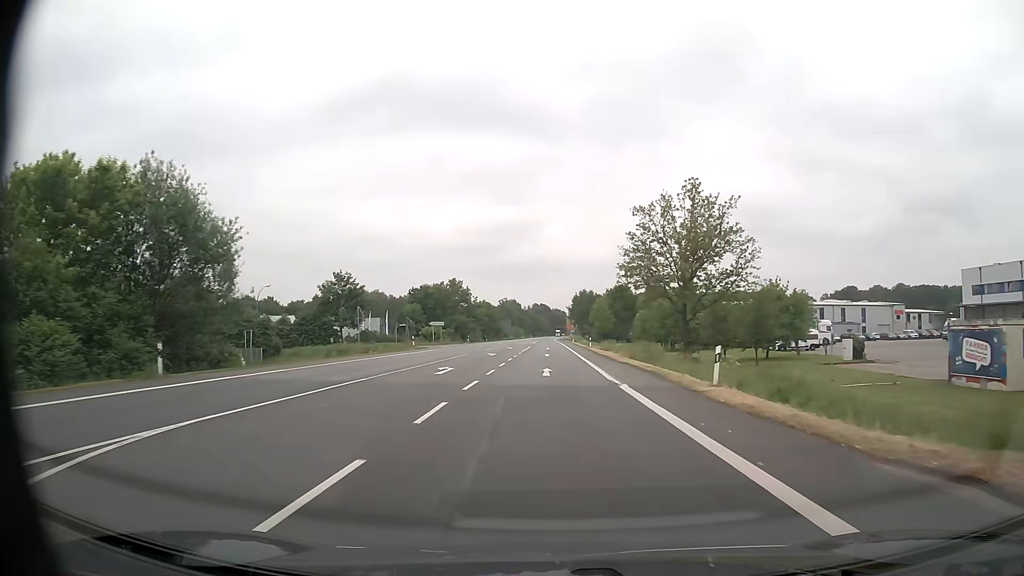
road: primary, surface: asphalt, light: Day
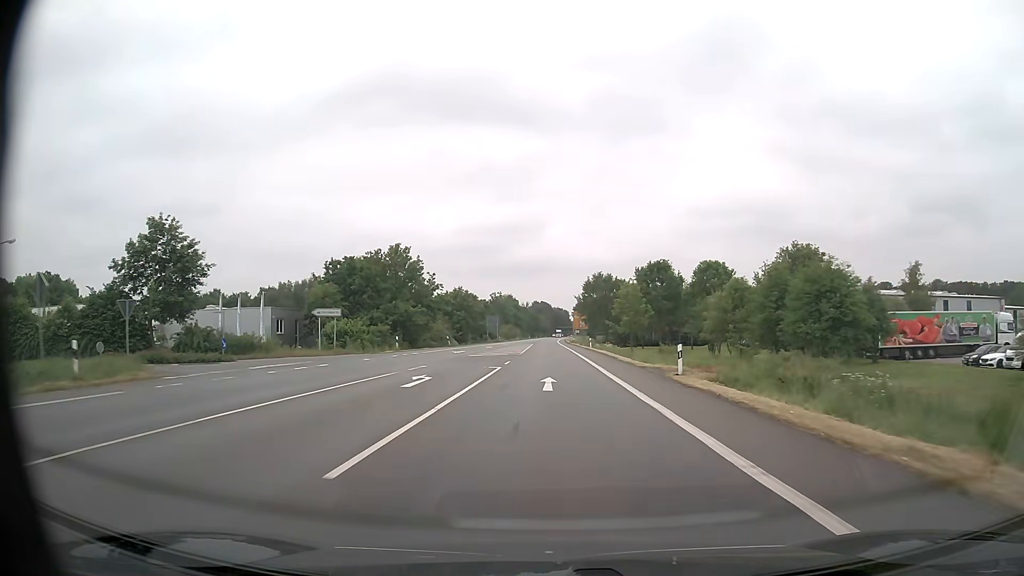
(-0.1, +46.0) m; 0°
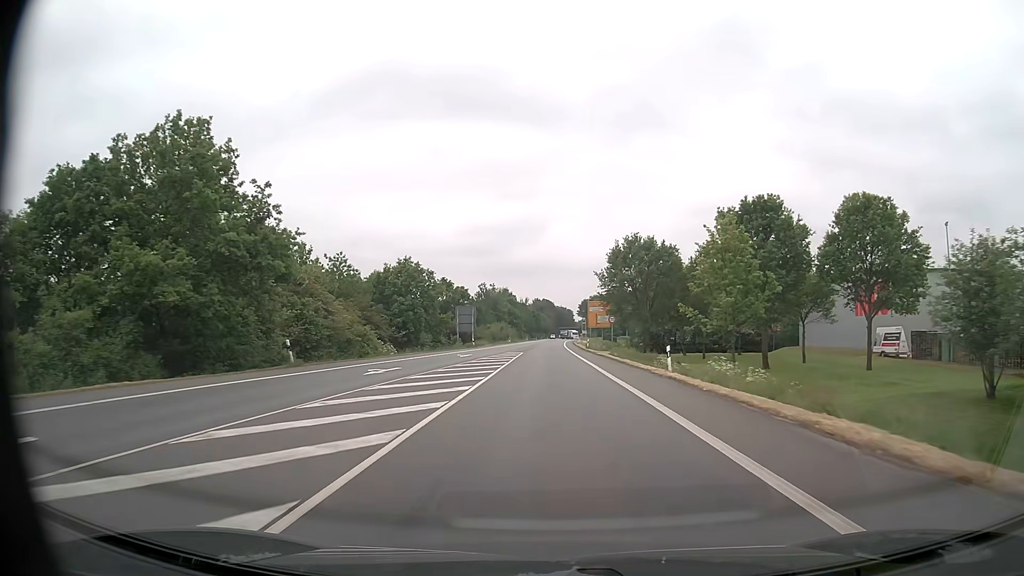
(-0.2, +46.0) m; 0°
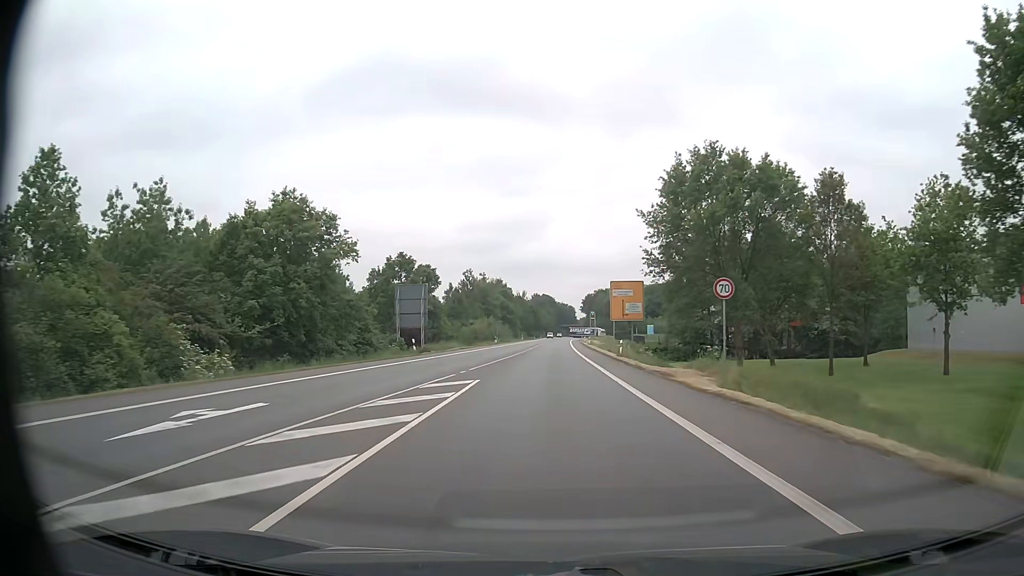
(+0.1, +34.5) m; 0°
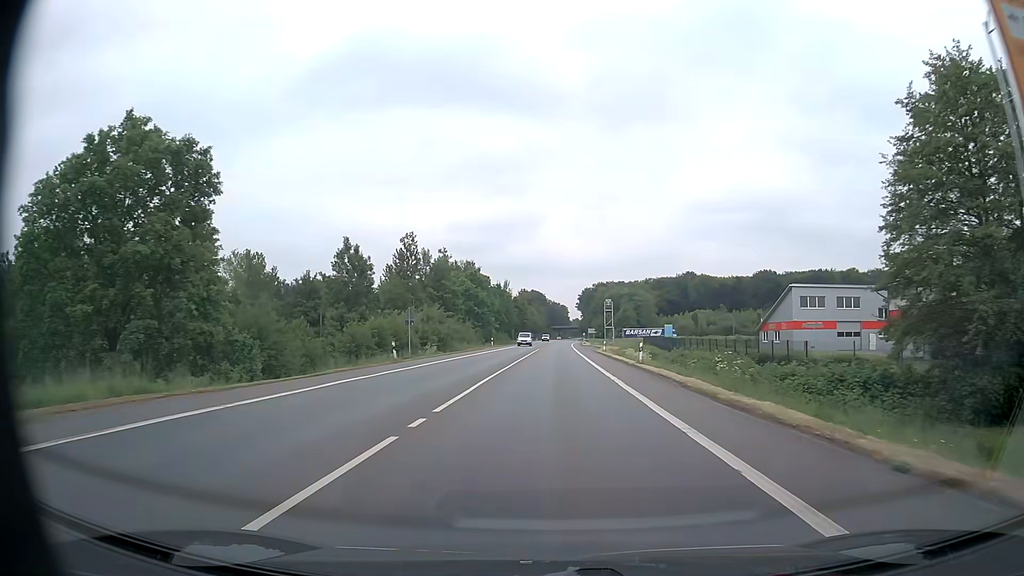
(+0.2, +57.4) m; +1°
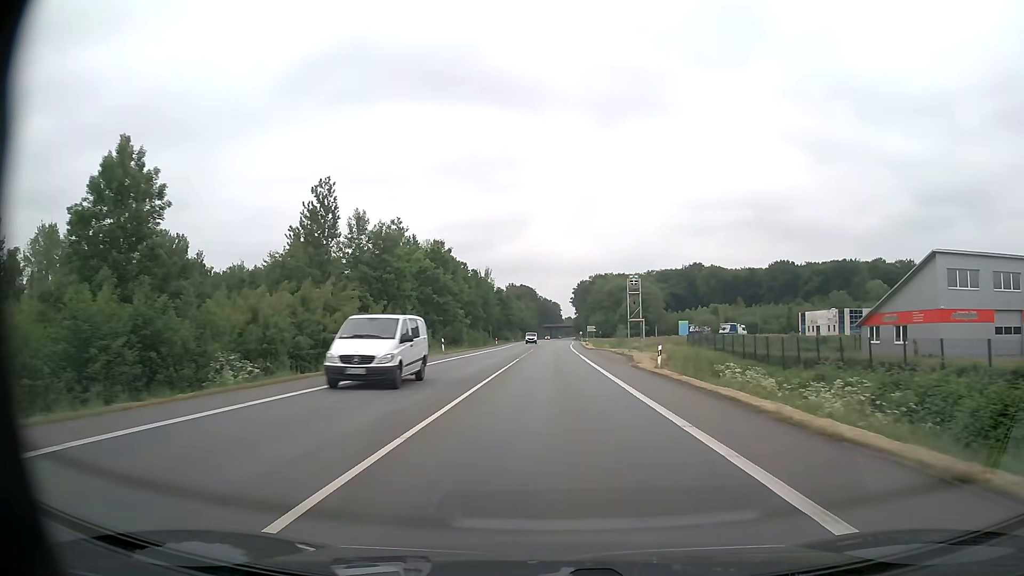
(+0.2, +34.4) m; +1°
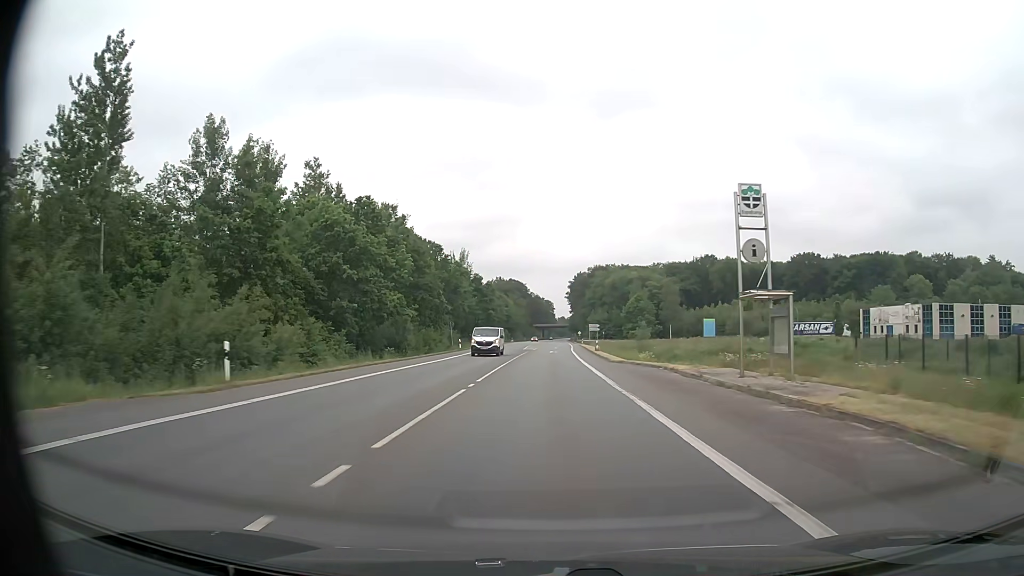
(+0.2, +34.4) m; +1°
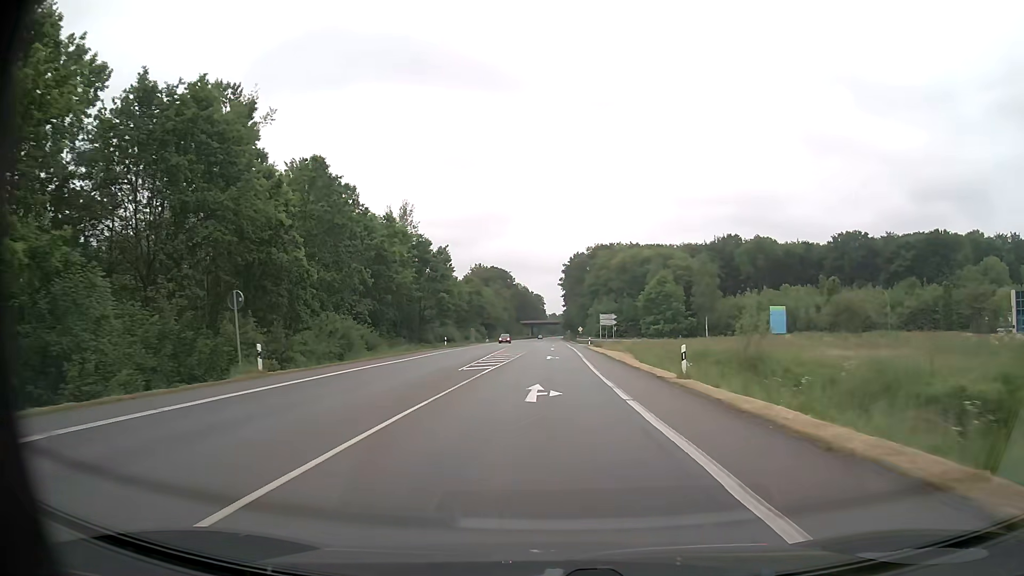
(+0.3, +45.9) m; +1°
(0, +10) (0, +20) (0, +30) (0, +40) (0, +50) (0, +60) (0, +70) (0, +80) (0, +90) (+1, +100) m
